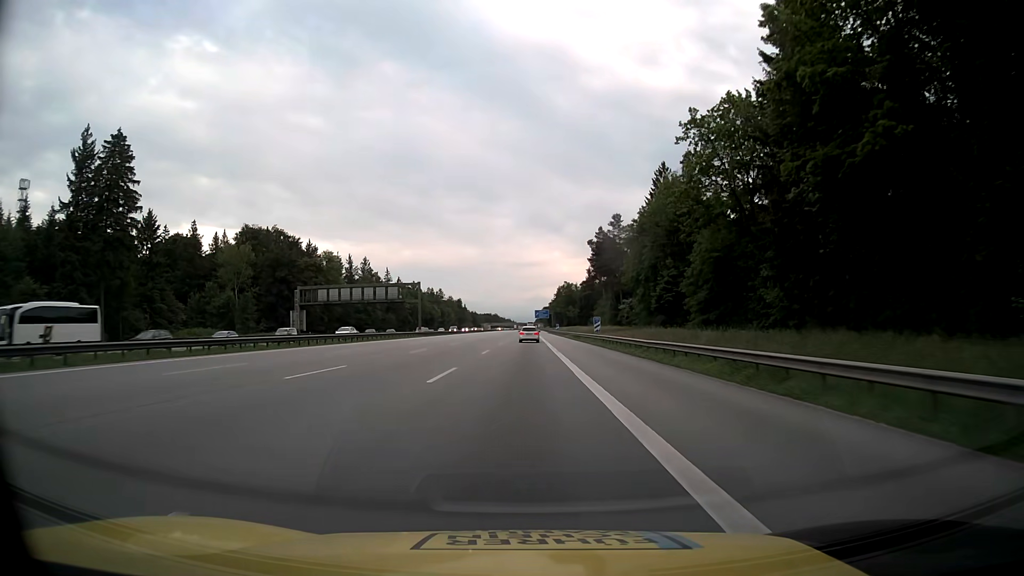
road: motorway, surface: asphalt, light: Day
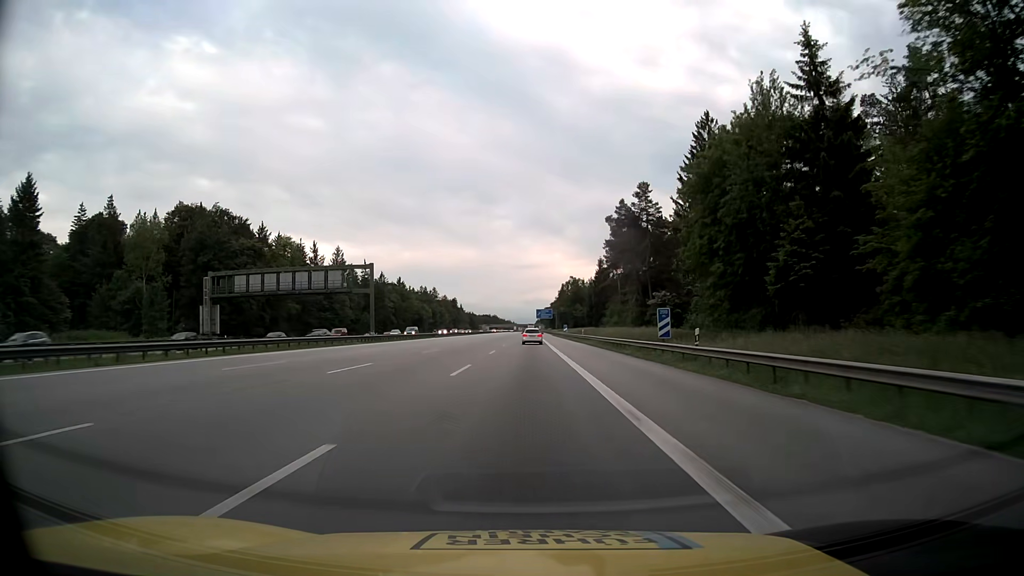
(-0.1, +32.9) m; 0°
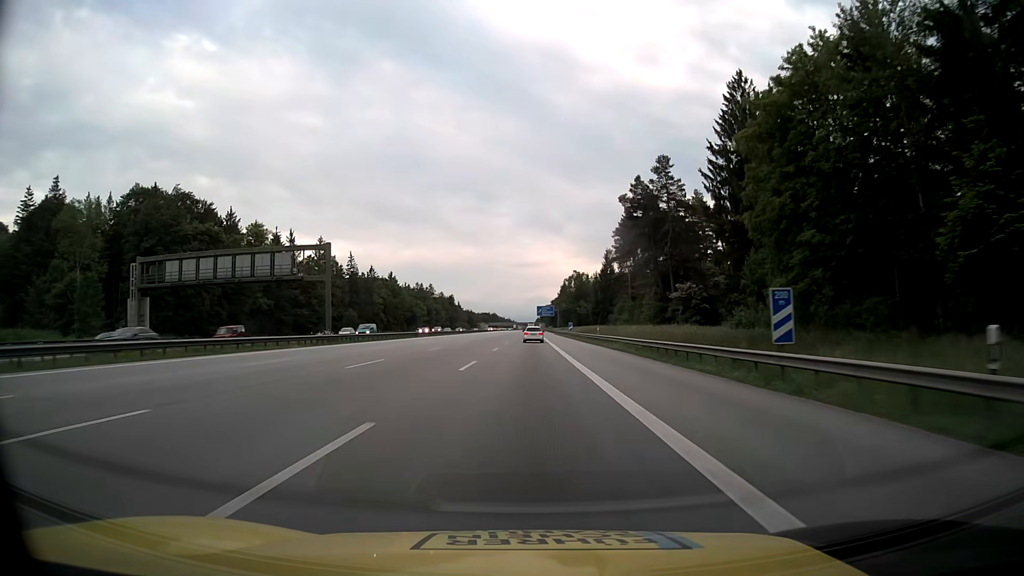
(-0.1, +16.4) m; 0°
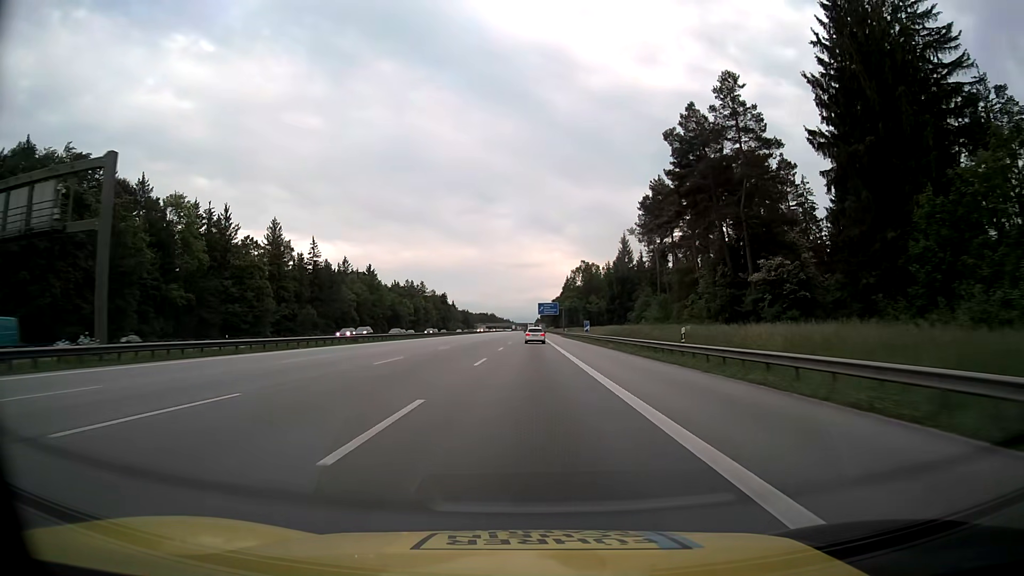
(-0.1, +32.8) m; 0°
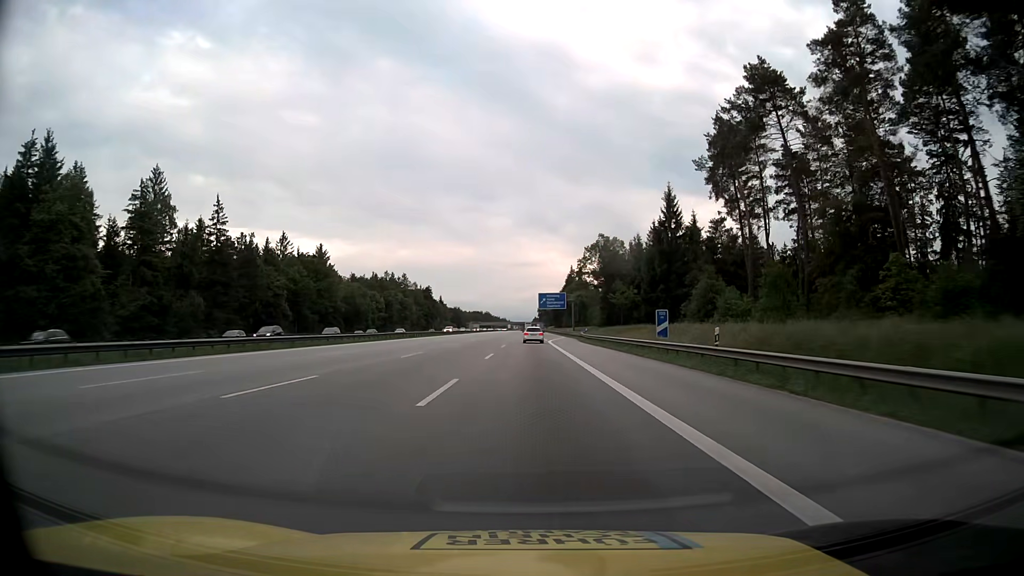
(+0.1, +49.1) m; 0°
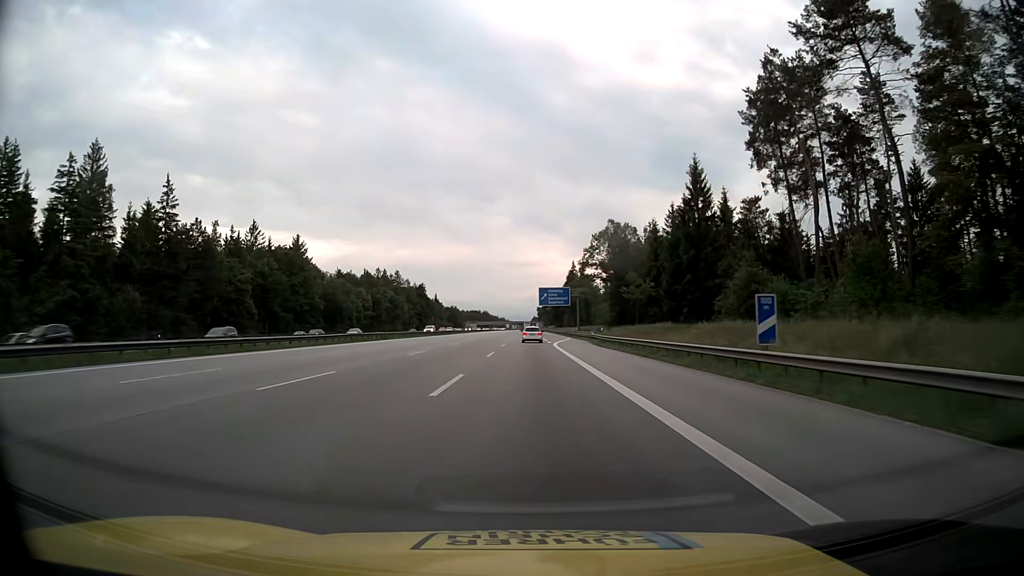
(0.0, +16.4) m; 0°
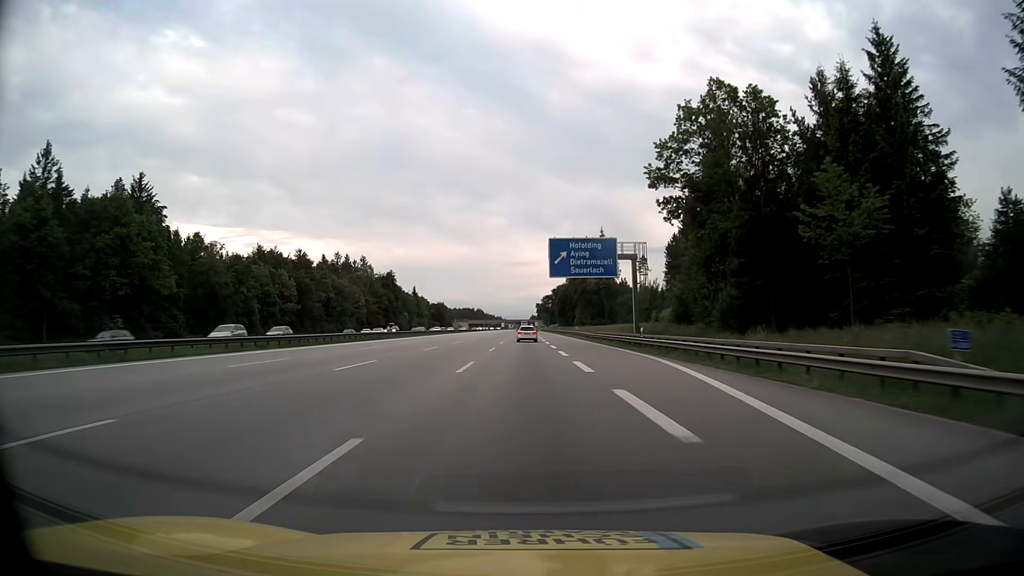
(+0.3, +65.5) m; 0°
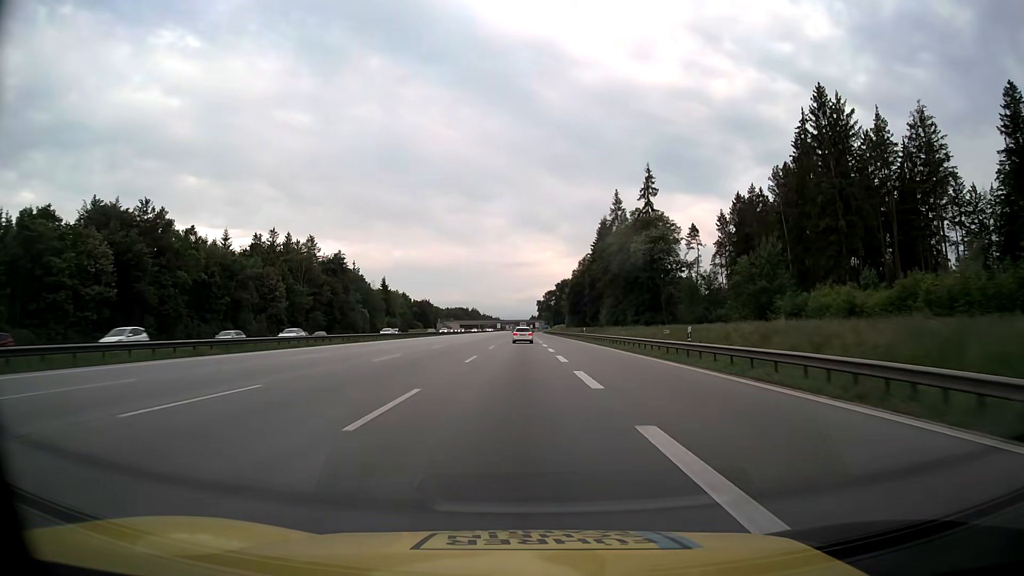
(+0.3, +65.4) m; 0°
(0, +10) (0, +20) (0, +30) (0, +40) (0, +50) (0, +60) (0, +70) (0, +80) (0, +90) (0, +100) m
